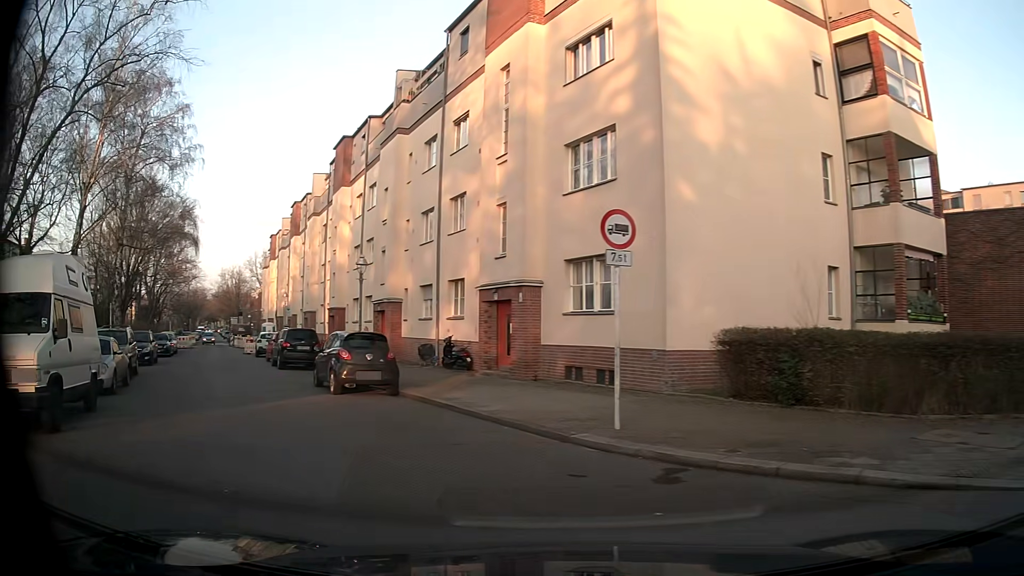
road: residential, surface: asphalt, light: Day
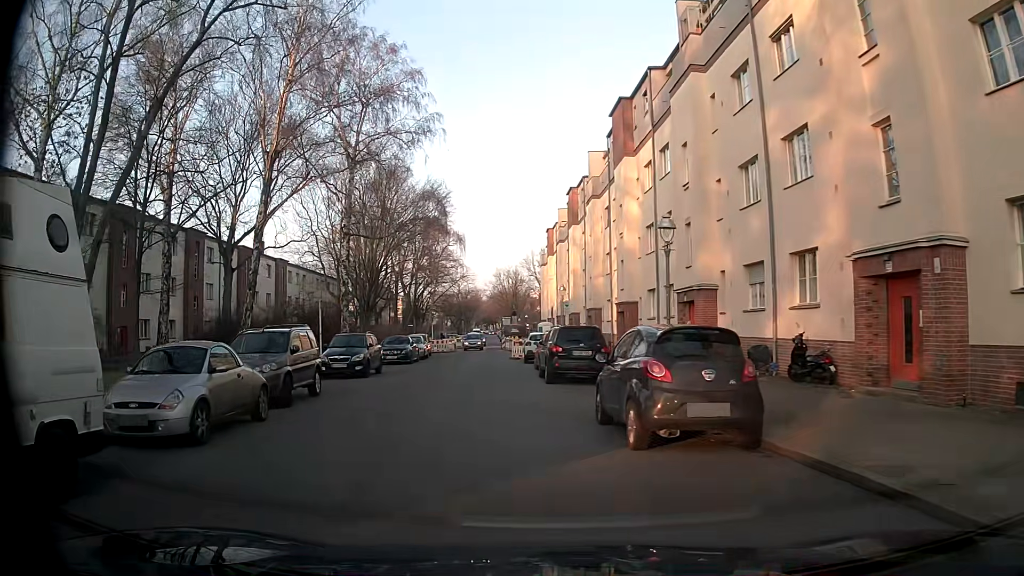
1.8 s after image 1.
(-1.8, +7.7) m; -24°
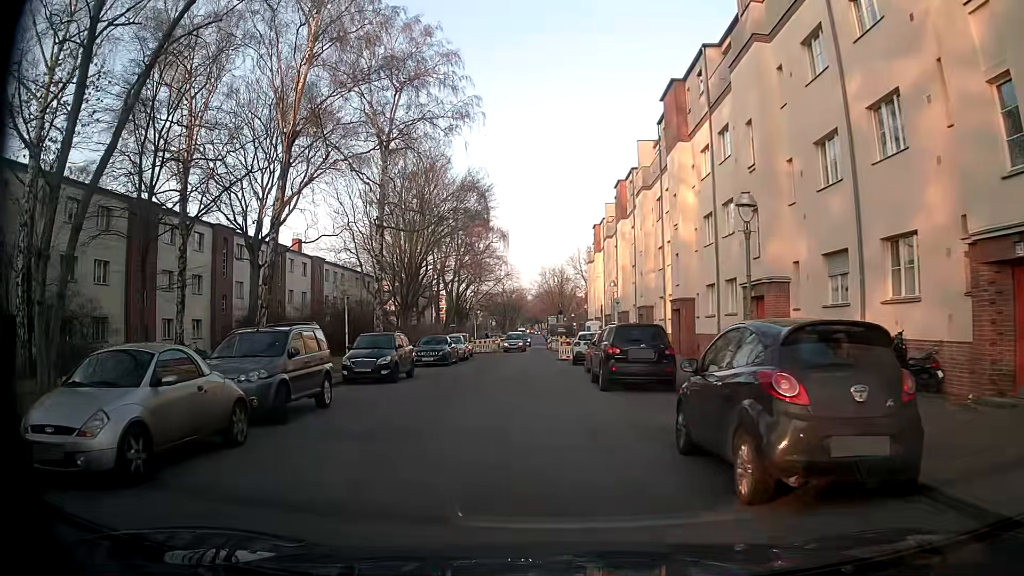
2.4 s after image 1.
(-0.1, +2.7) m; -3°
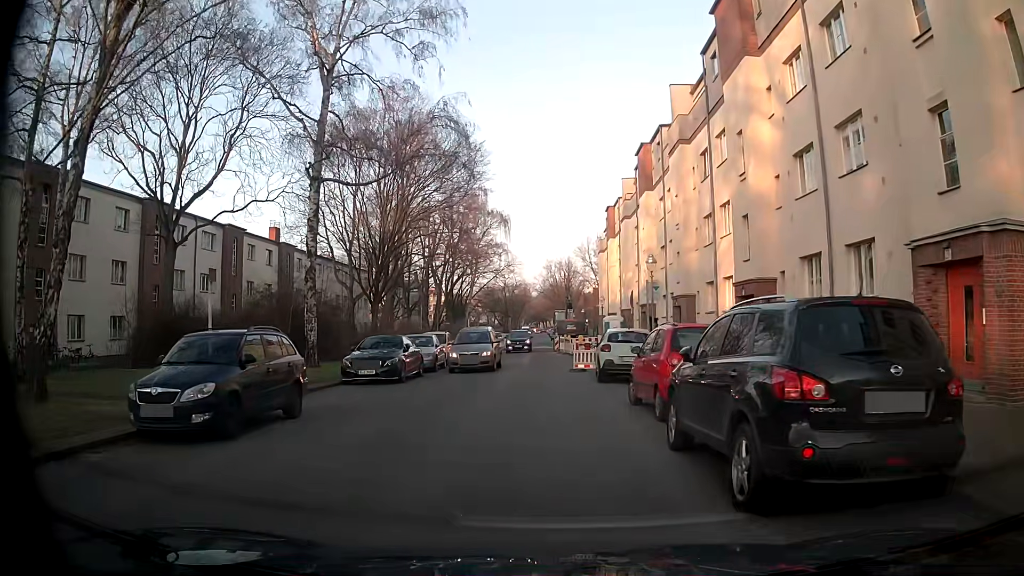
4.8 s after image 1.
(-0.3, +11.3) m; -1°
